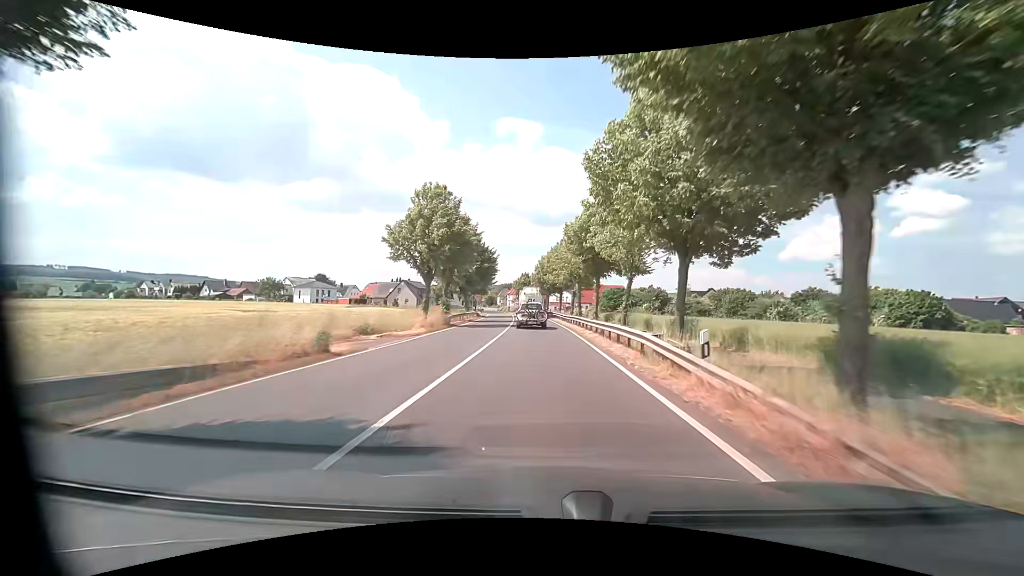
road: primary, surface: asphalt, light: Day
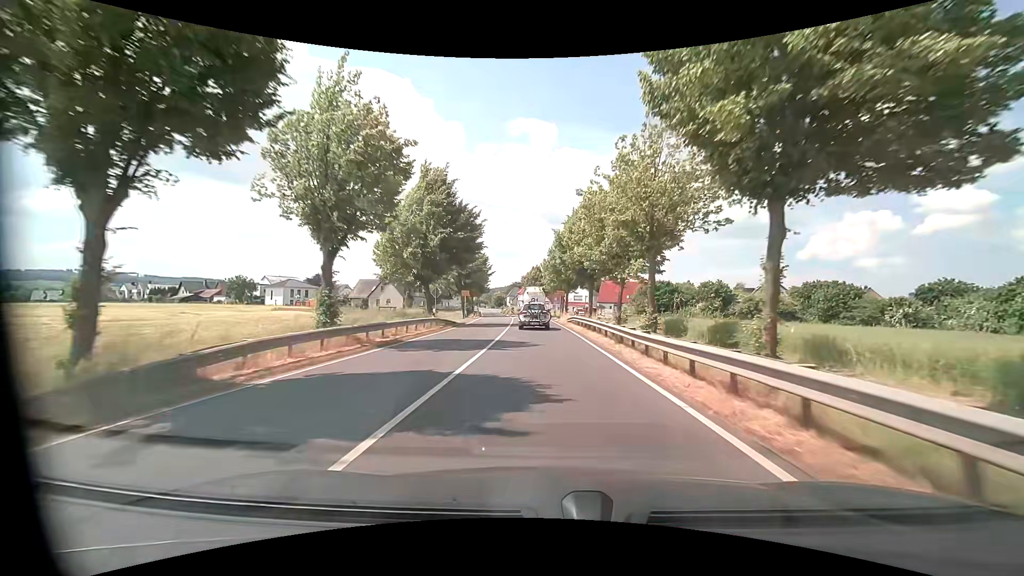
(-0.3, +26.8) m; -1°
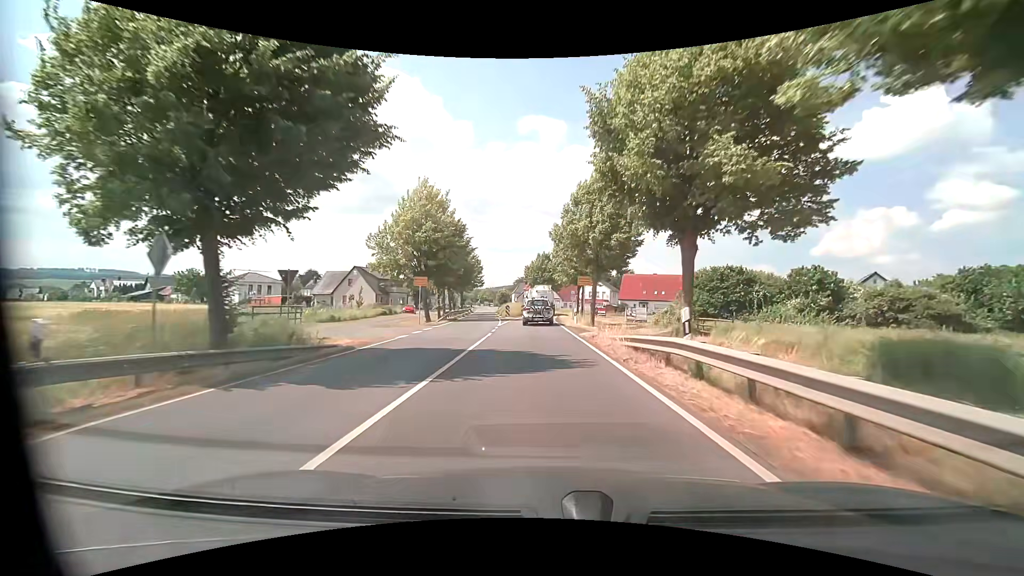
(-0.2, +24.7) m; -1°
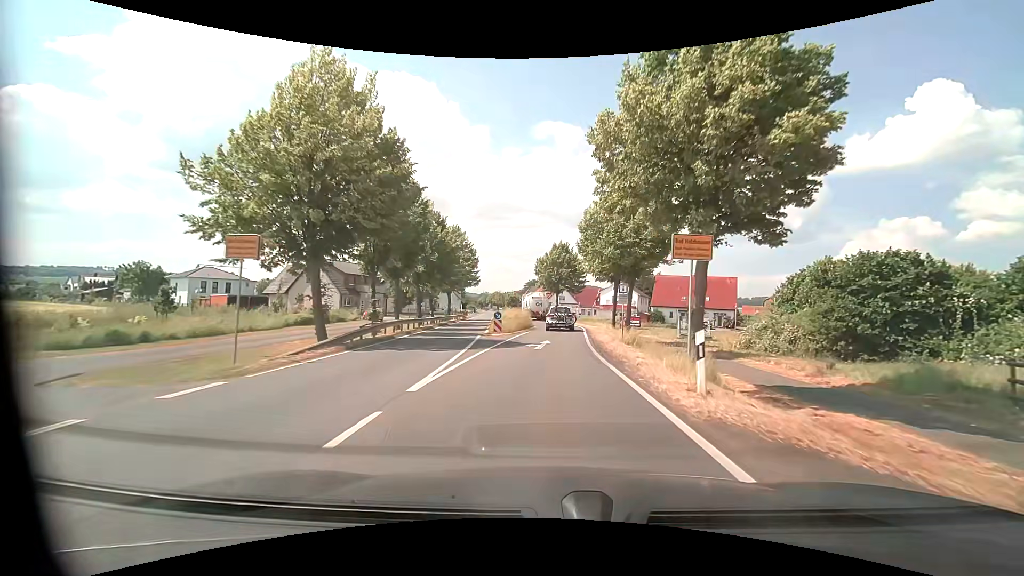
(-0.4, +21.9) m; -1°
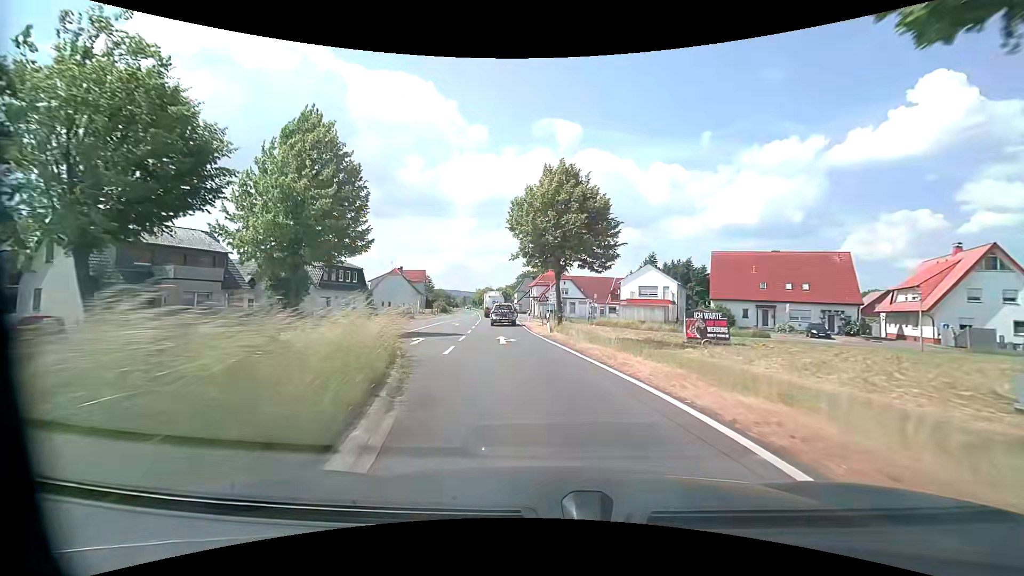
(+0.8, +37.8) m; 0°
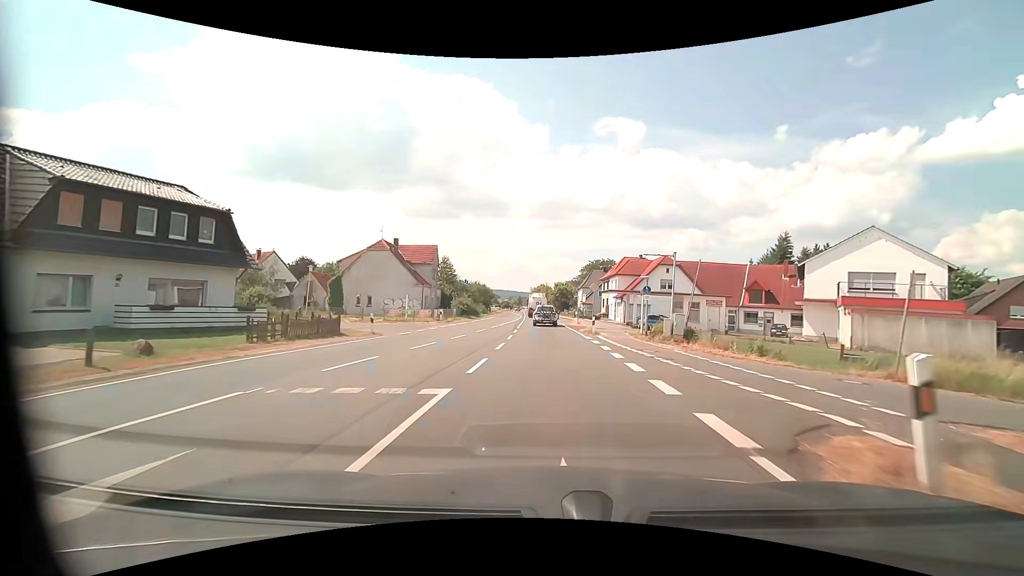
(-3.9, +38.5) m; -7°
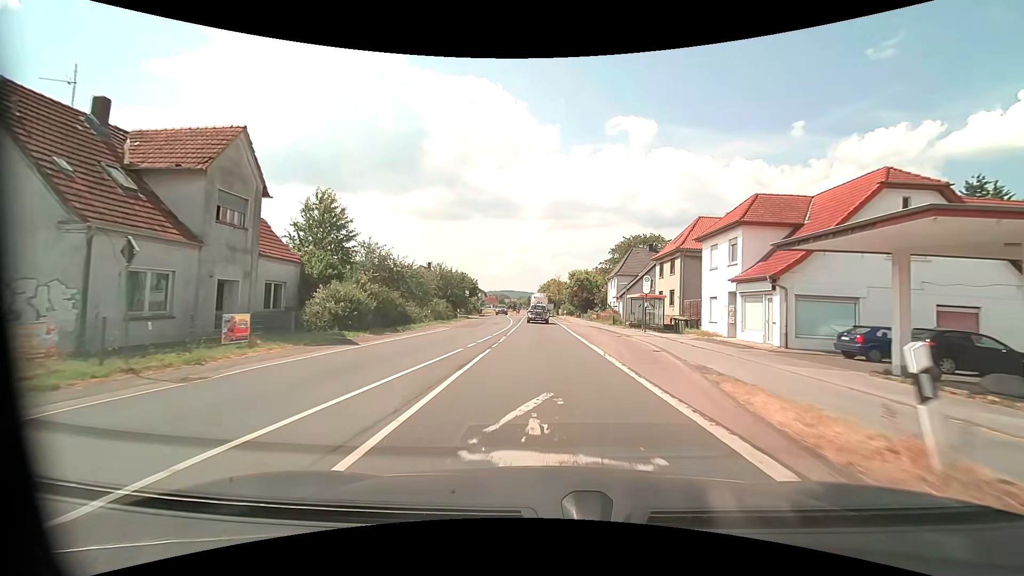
(-0.3, +38.9) m; -1°
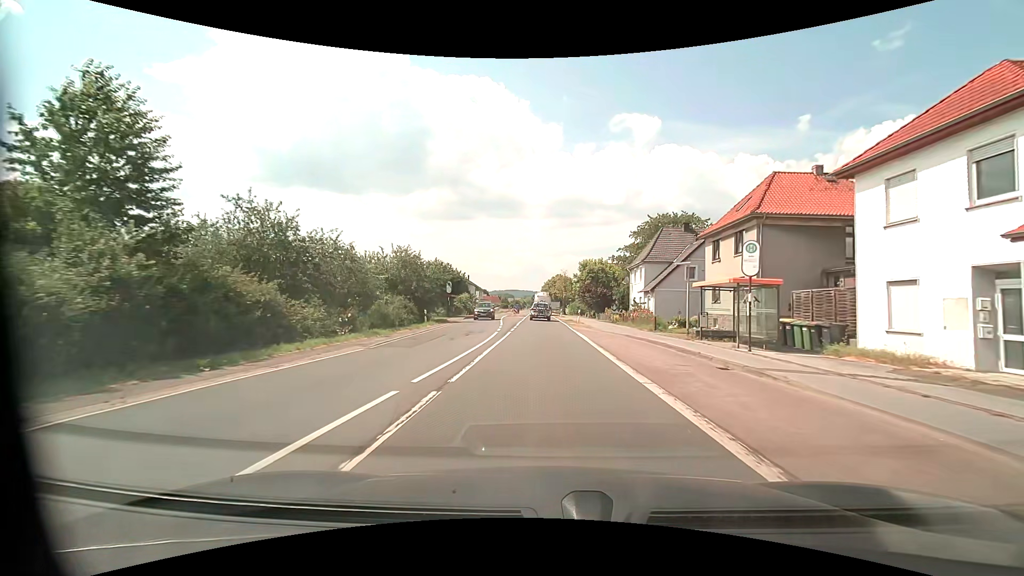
(-0.1, +15.6) m; 0°
(0, +10) (0, +20) (0, +30) (0, +40) (0, +50) (-1, +60) (-1, +70) (-1, +80) (-1, +90) (-1, +100) m
